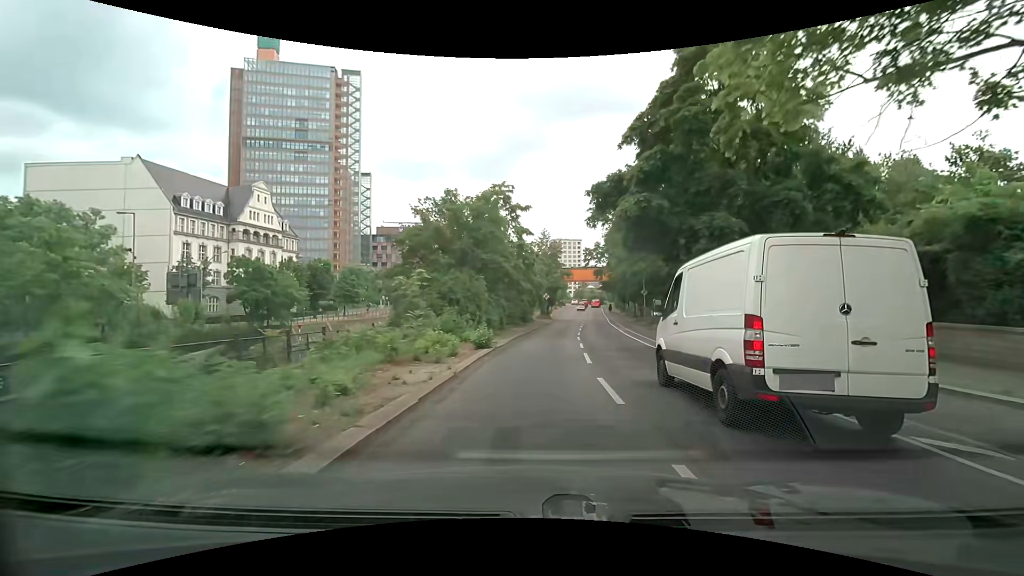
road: secondary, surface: asphalt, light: Day
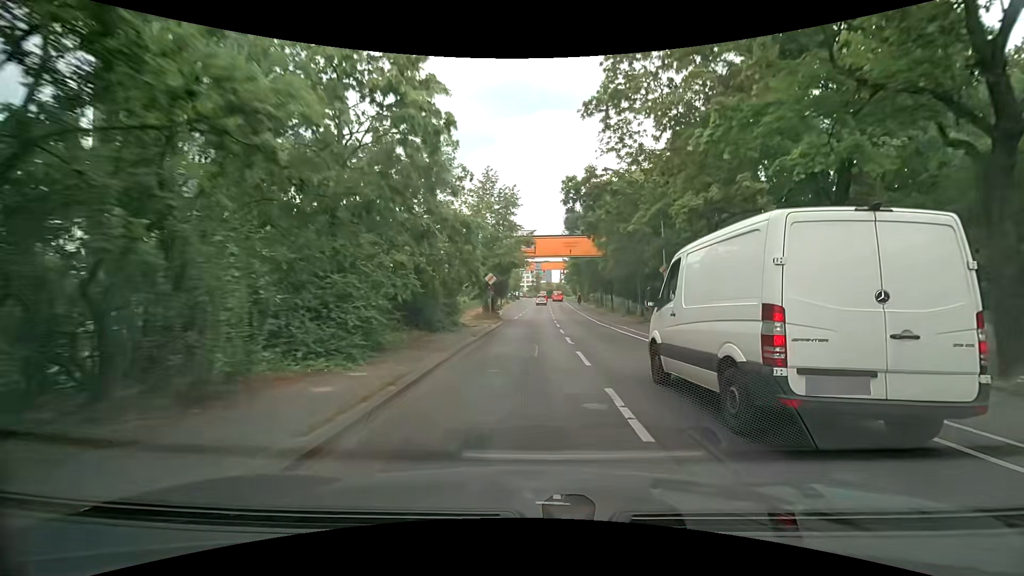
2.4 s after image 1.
(+1.6, +26.7) m; +5°
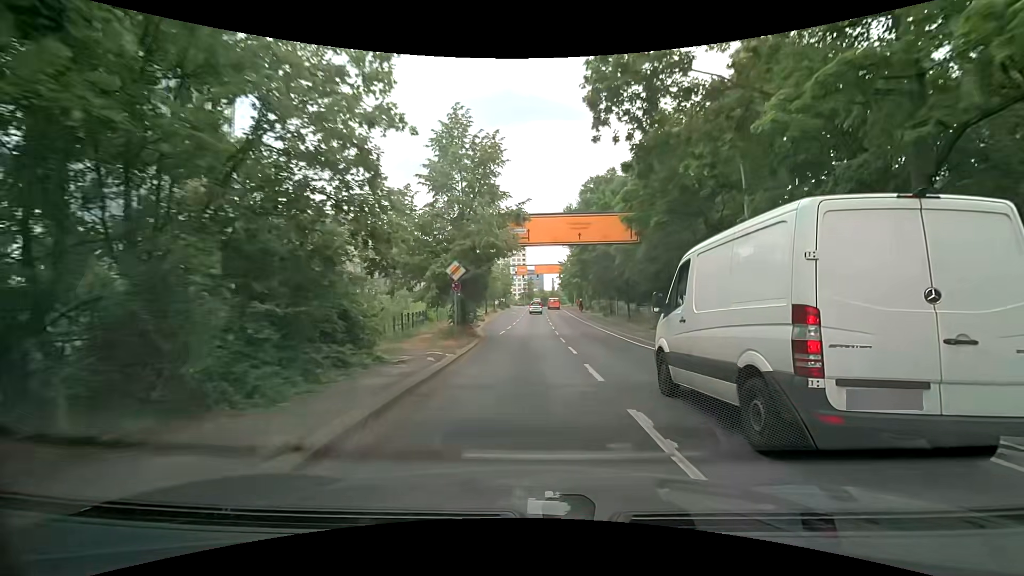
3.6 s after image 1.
(+0.2, +13.4) m; +2°
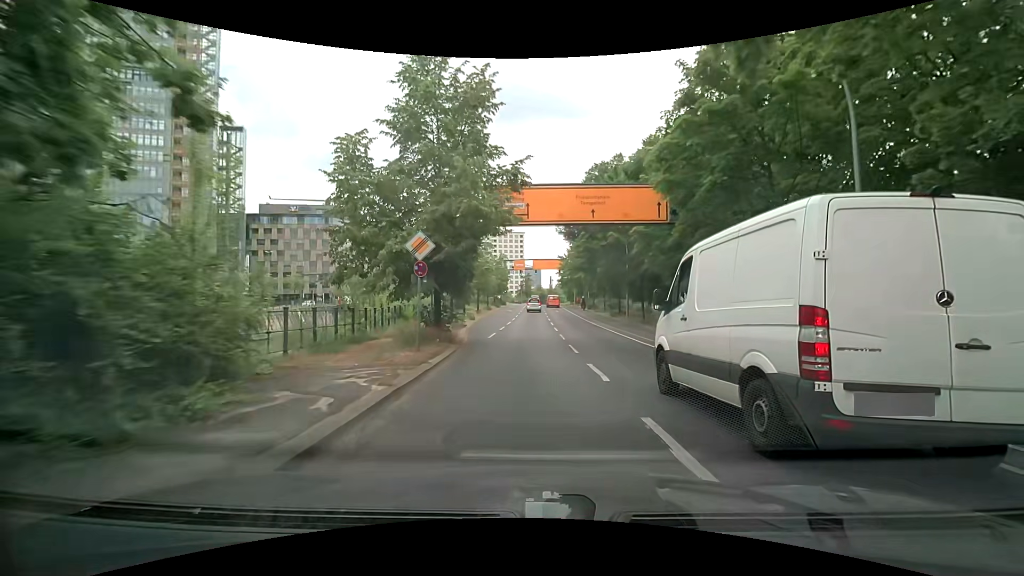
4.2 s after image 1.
(0.0, +6.5) m; 0°
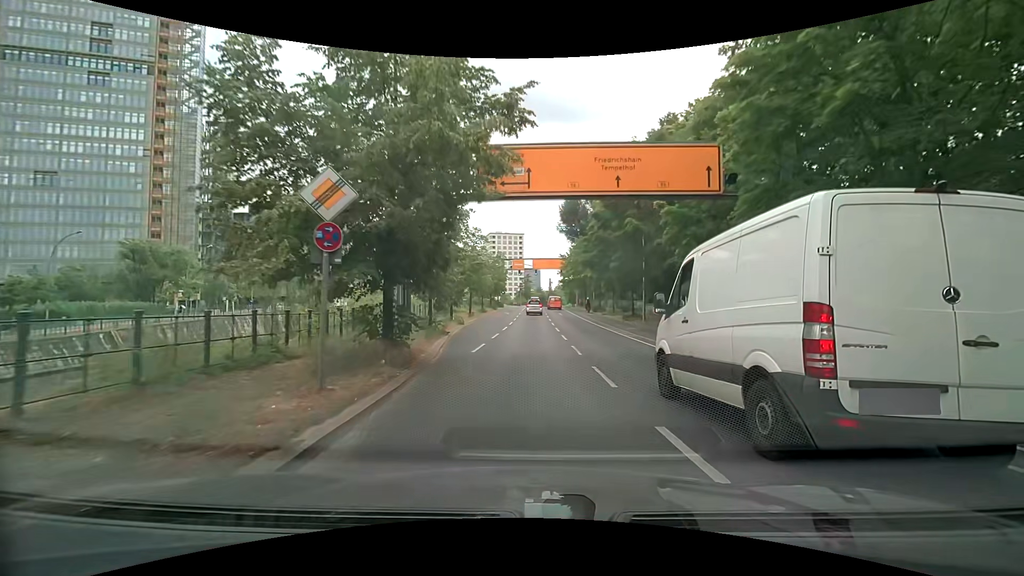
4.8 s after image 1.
(-0.1, +6.3) m; 0°
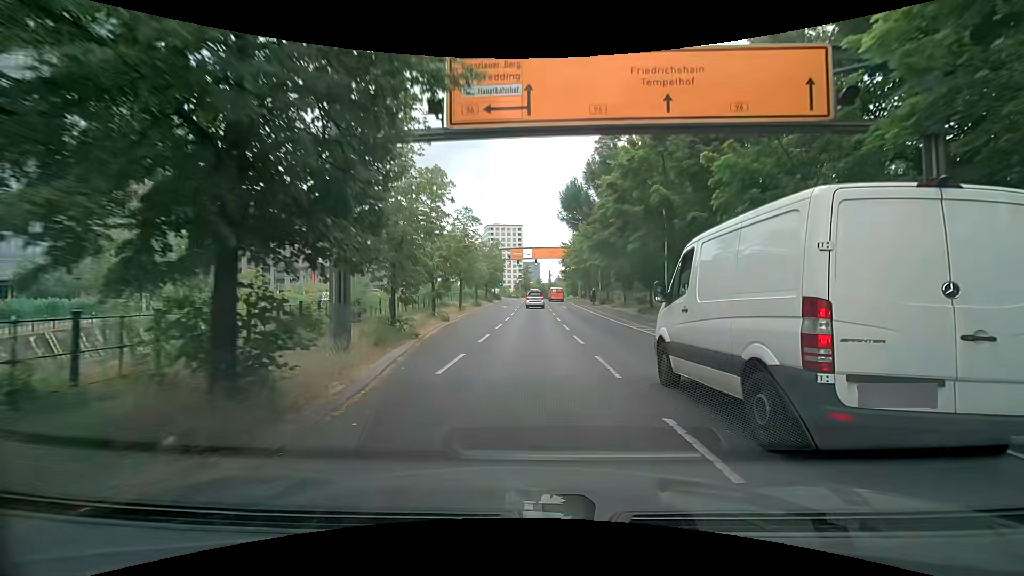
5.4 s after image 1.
(0.0, +6.0) m; 0°
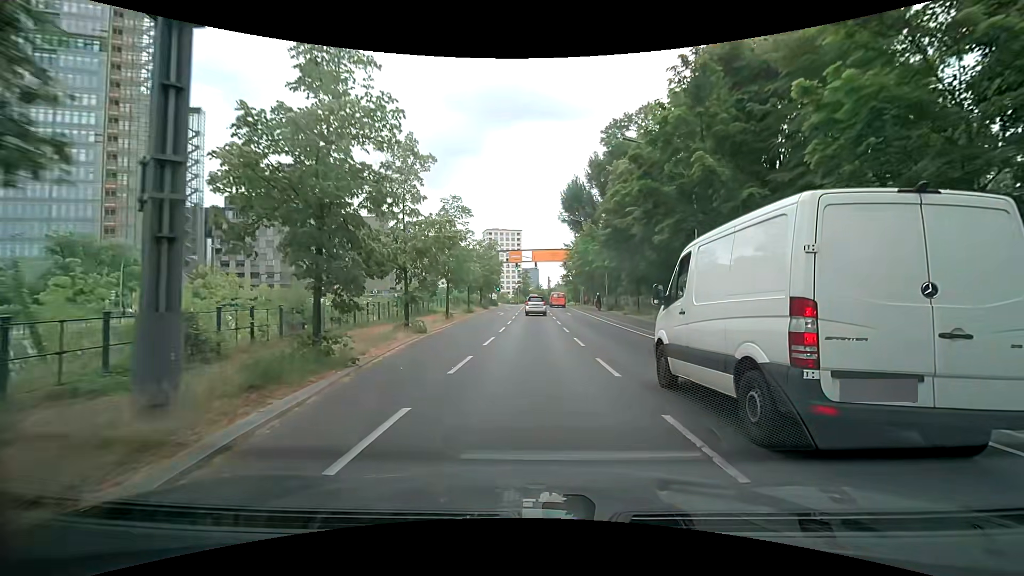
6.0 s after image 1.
(0.0, +5.7) m; 0°
